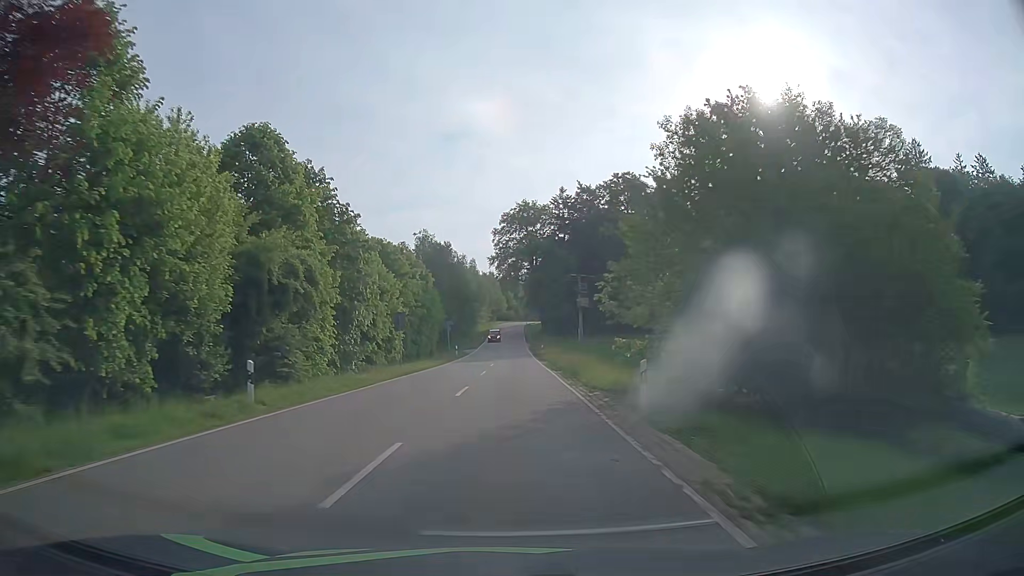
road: tertiary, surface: asphalt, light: Day
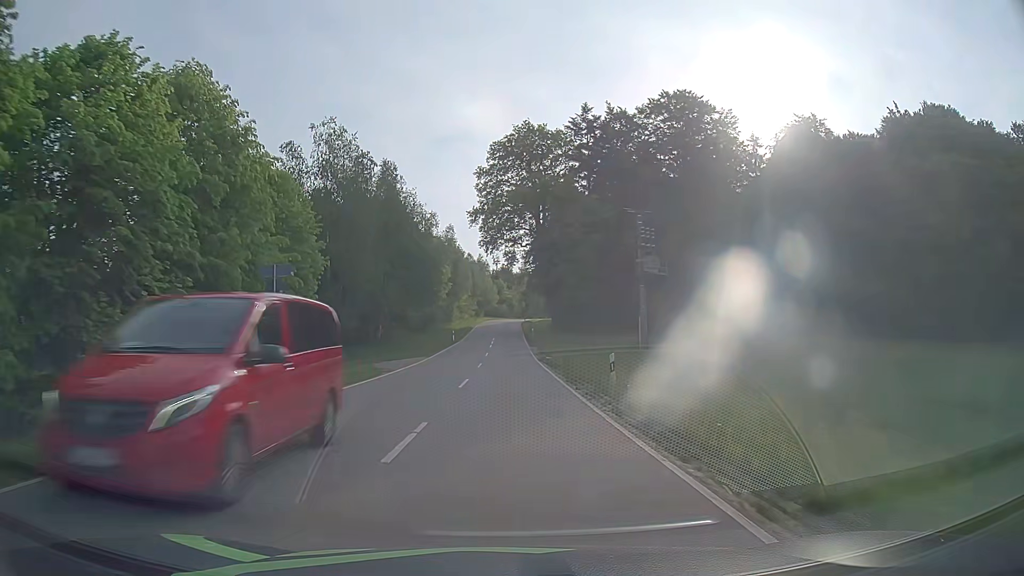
(+0.5, +46.2) m; +1°
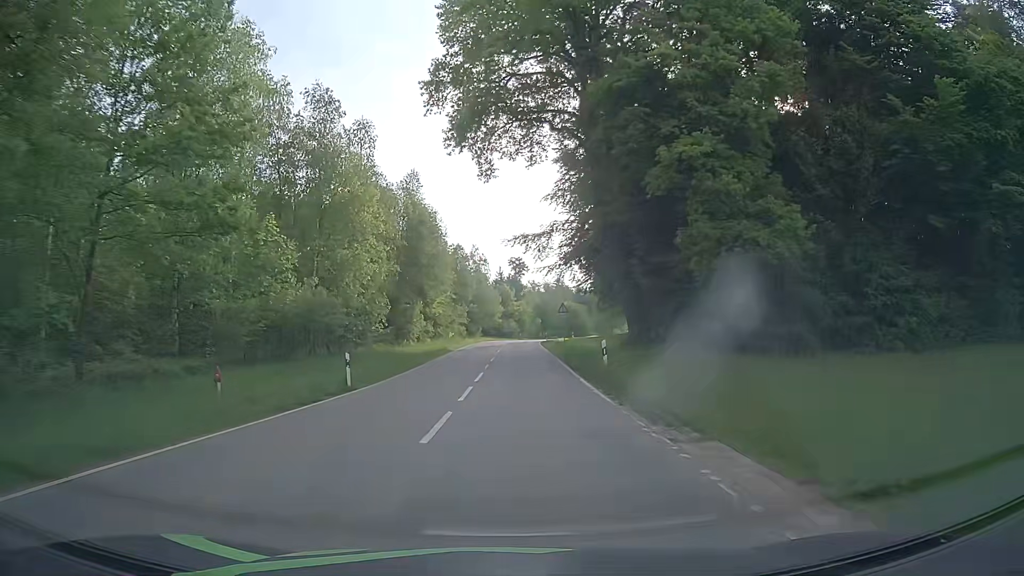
(-0.2, +46.7) m; -1°
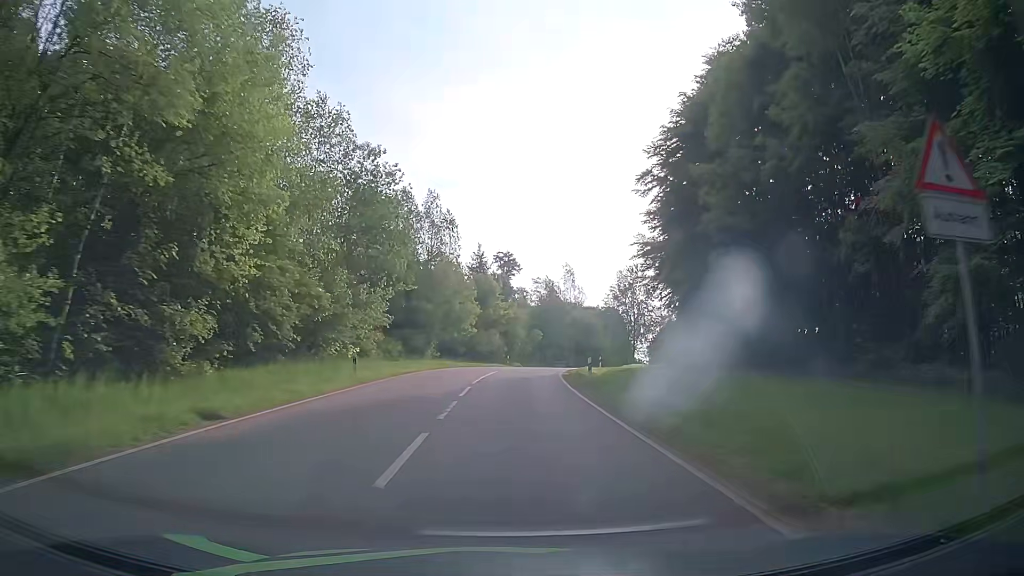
(+0.2, +44.7) m; +1°
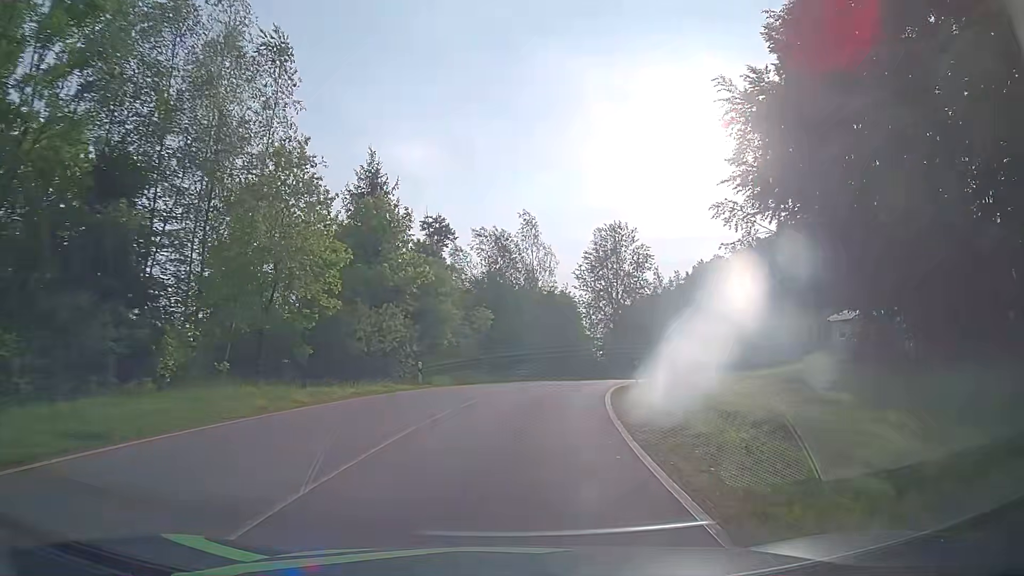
(+1.2, +34.3) m; +5°
